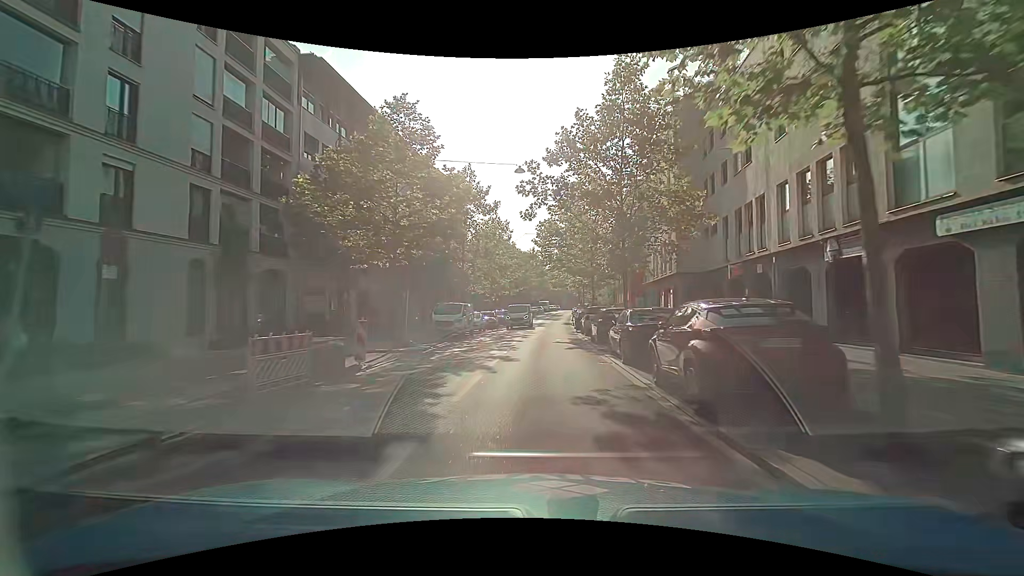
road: secondary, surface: asphalt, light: Day
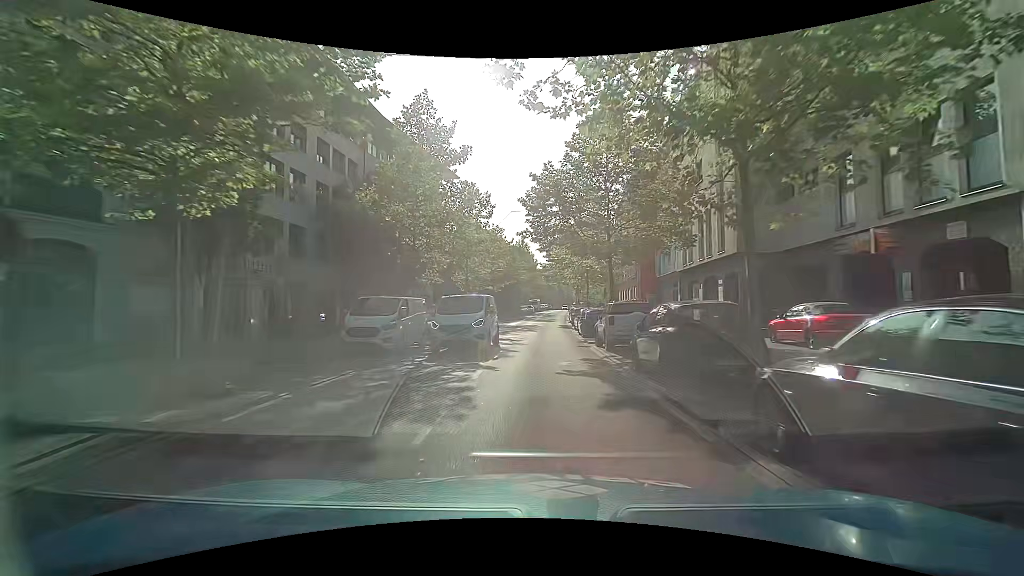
(+0.2, +11.5) m; +2°
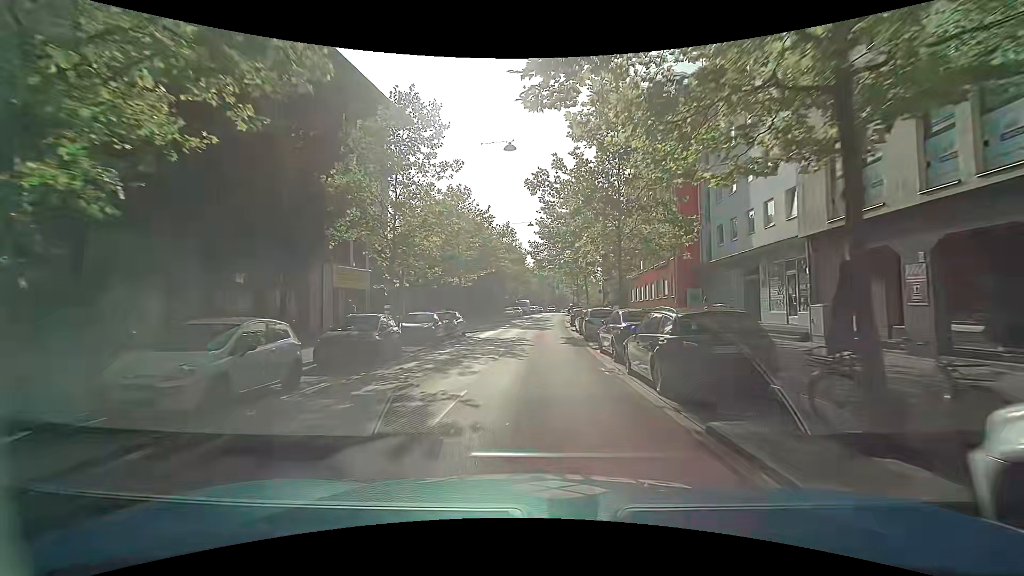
(+0.1, +17.1) m; +1°
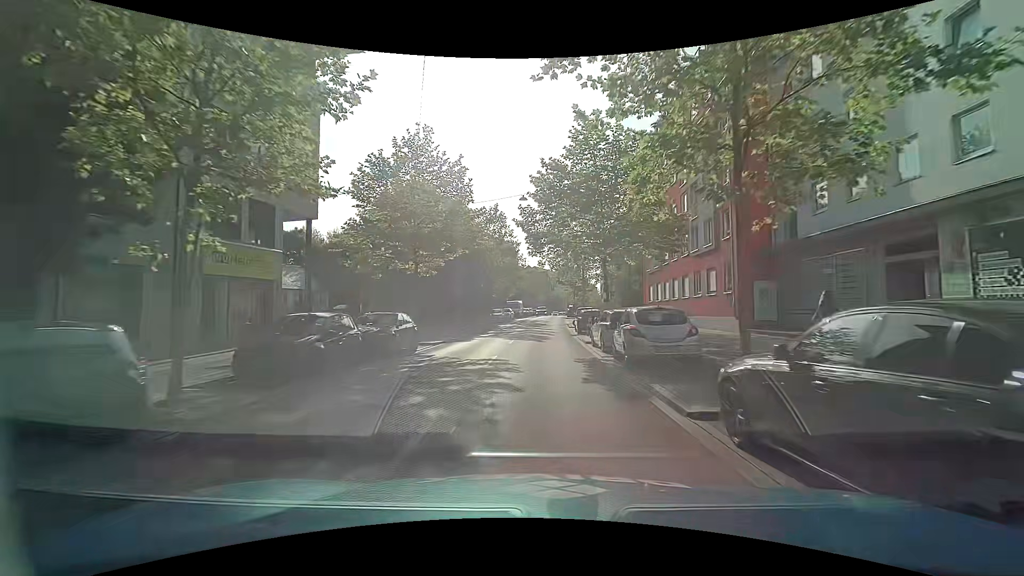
(+0.1, +11.5) m; +1°
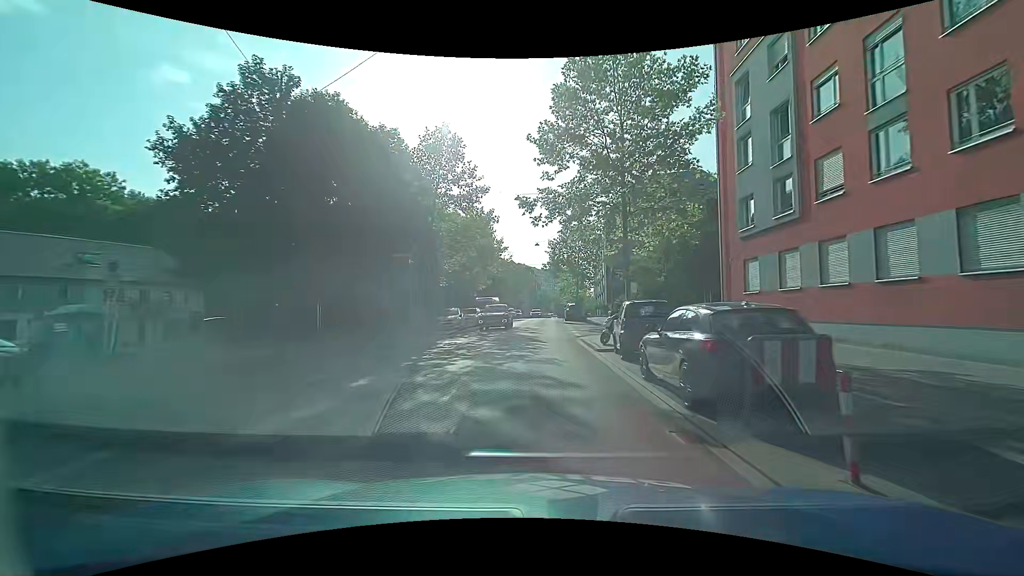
(+0.1, +23.4) m; +1°
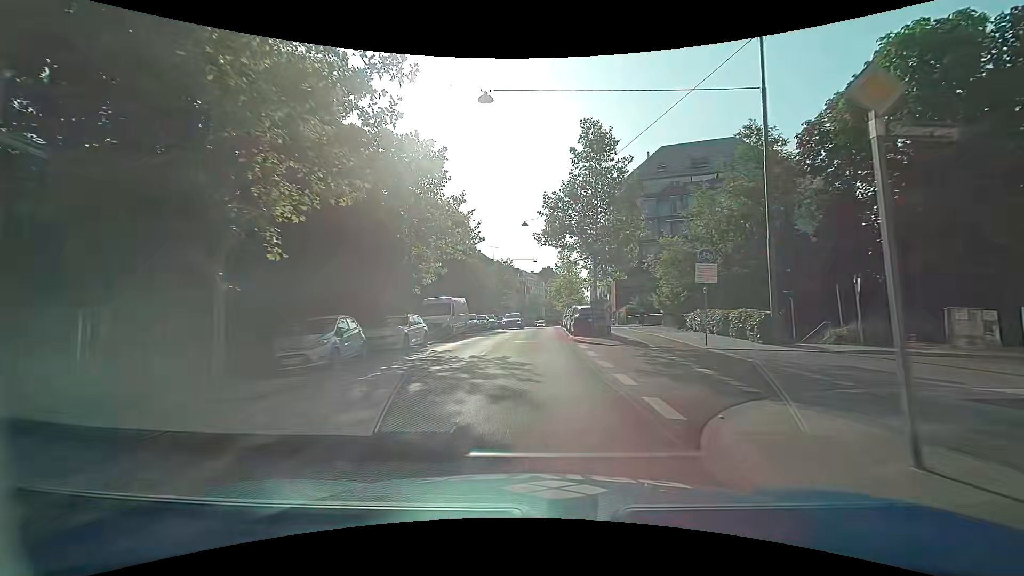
(+0.3, +18.5) m; +2°
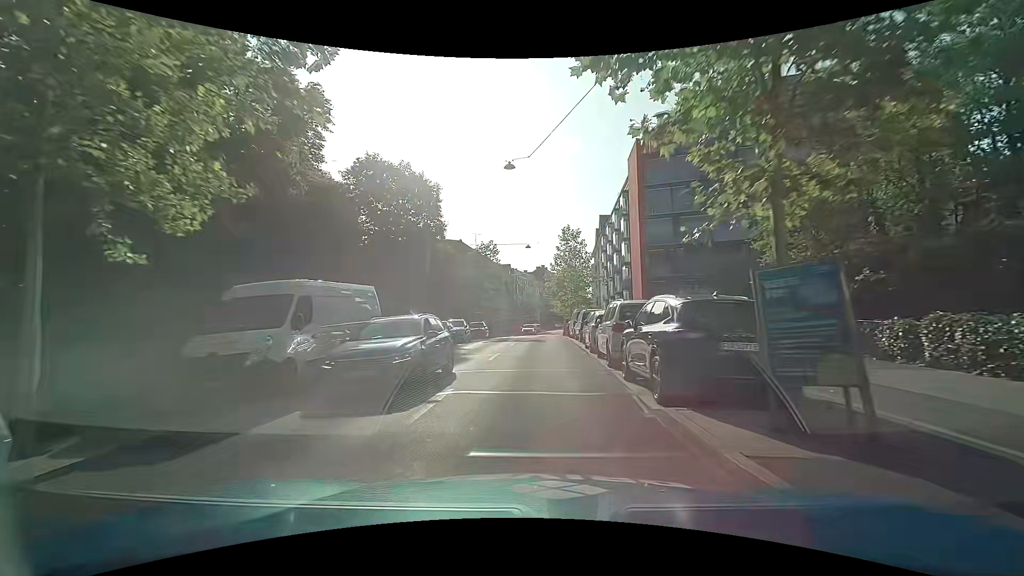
(-0.1, +18.2) m; 0°
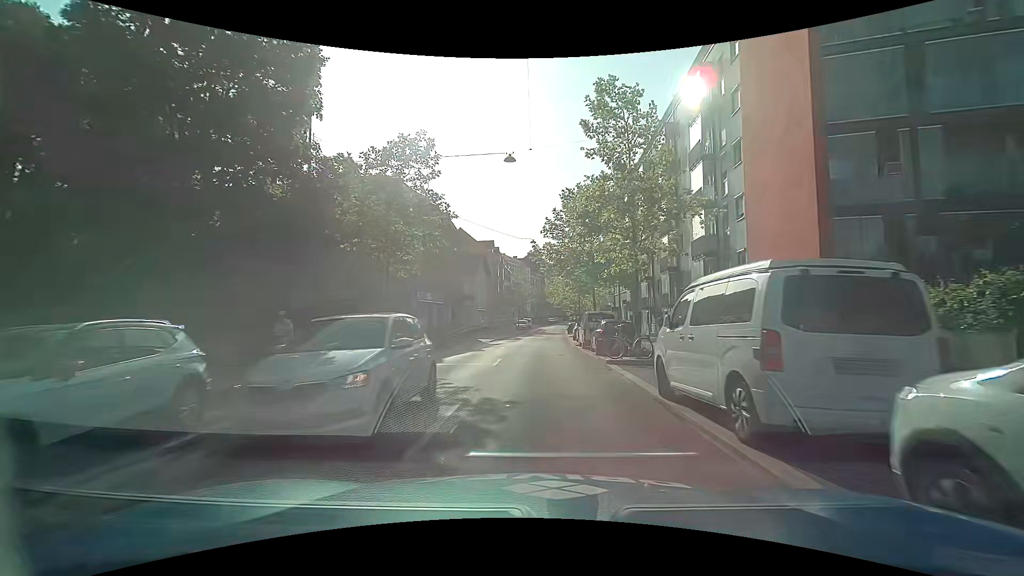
(0.0, +28.0) m; +1°
(0, +10) (0, +20) (0, +30) (0, +40) (+1, +50) (+1, +60) (+2, +70) (+2, +80) (+3, +90) (+3, +100) m
